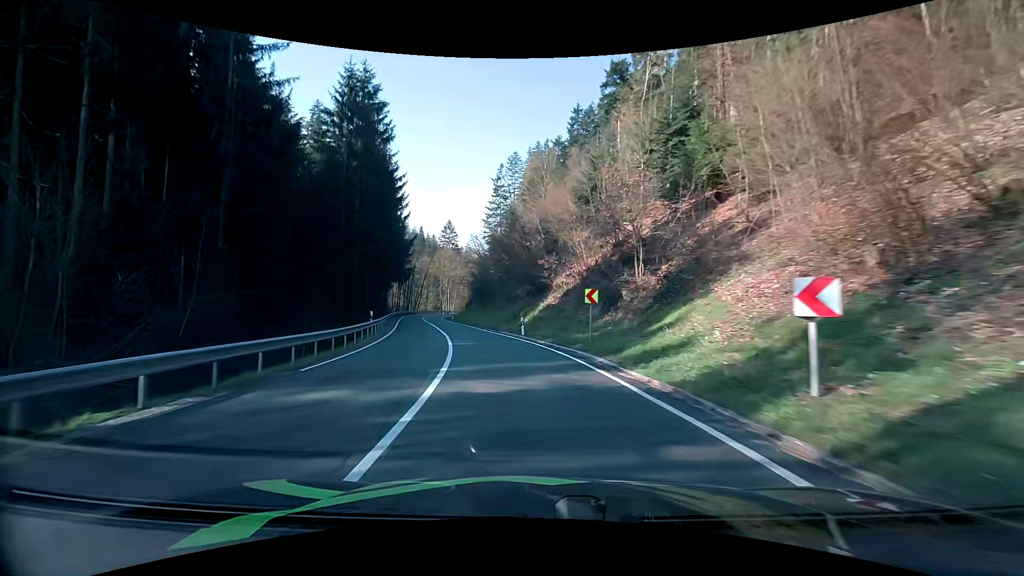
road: secondary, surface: asphalt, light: Day
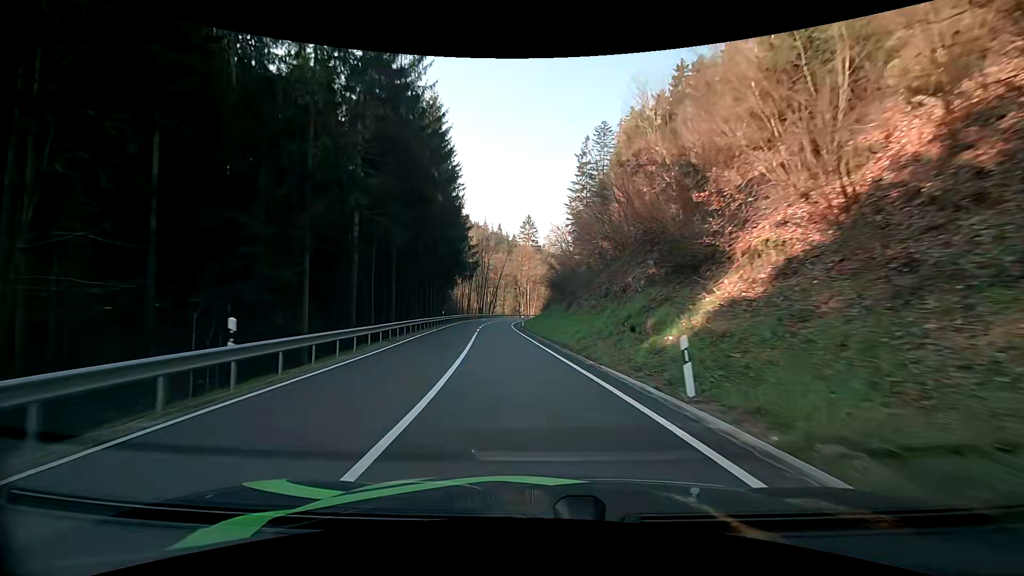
(-1.8, +19.3) m; -9°
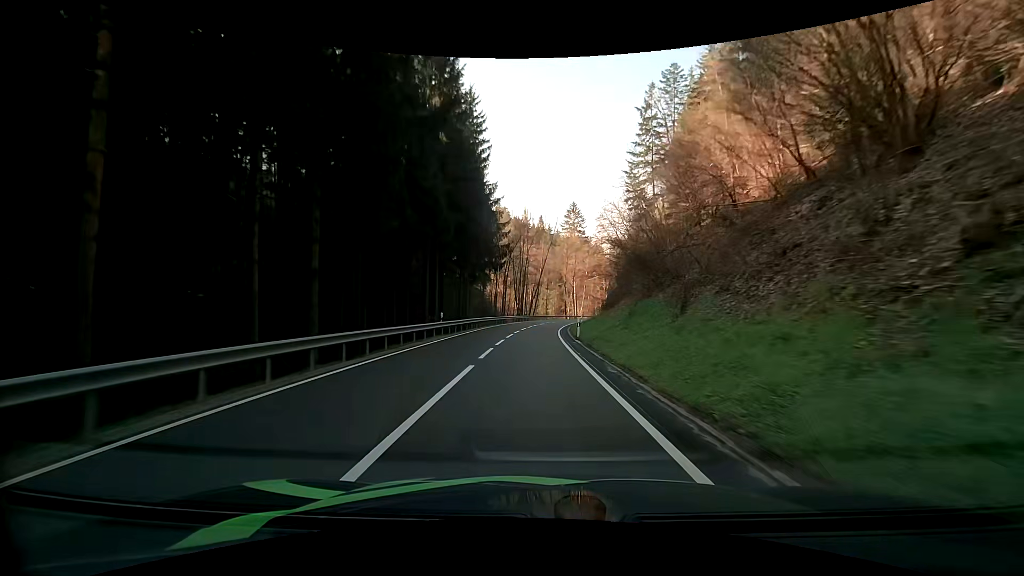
(-1.5, +20.1) m; -6°
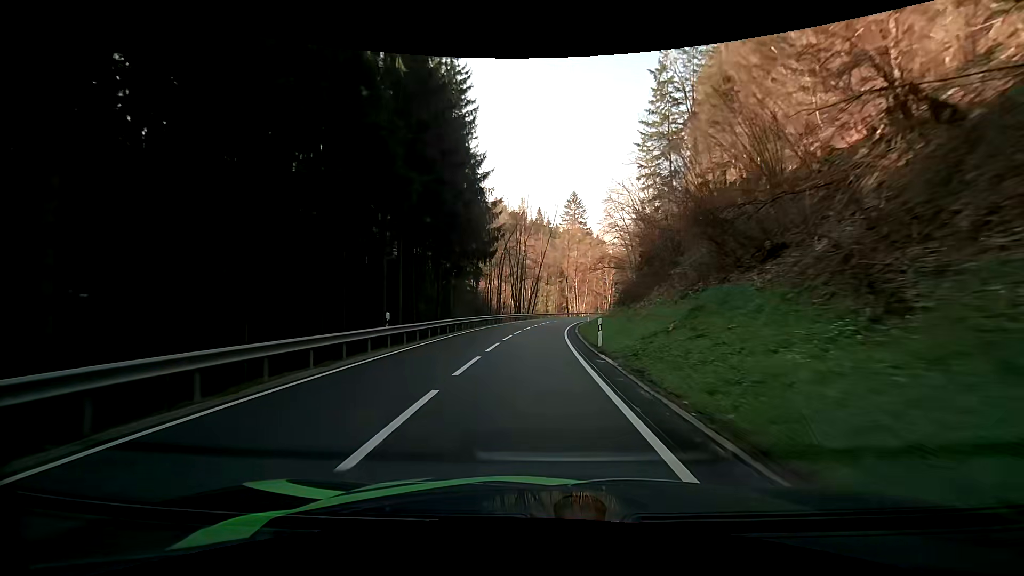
(0.0, +10.1) m; -1°
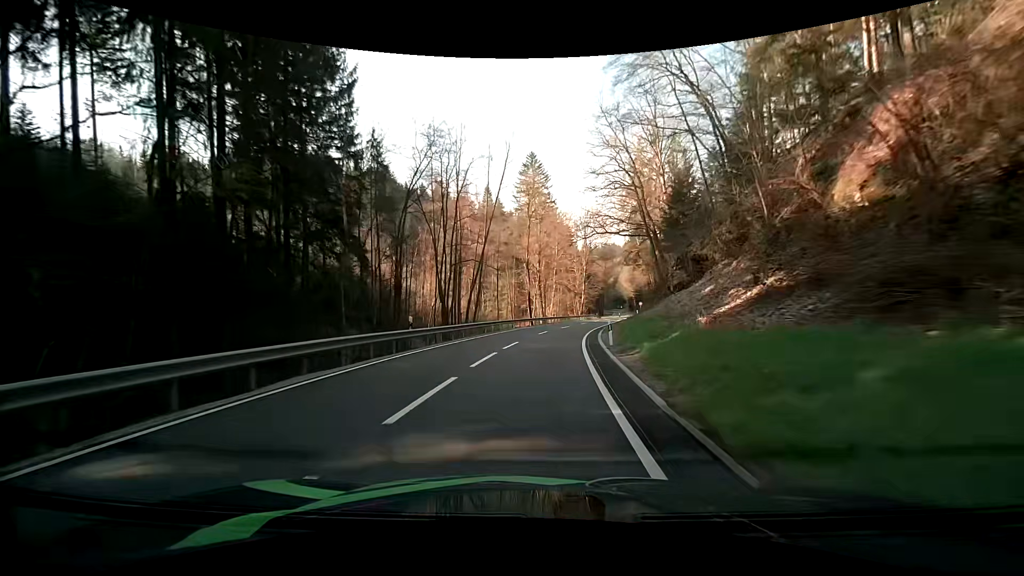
(+1.3, +40.2) m; +5°
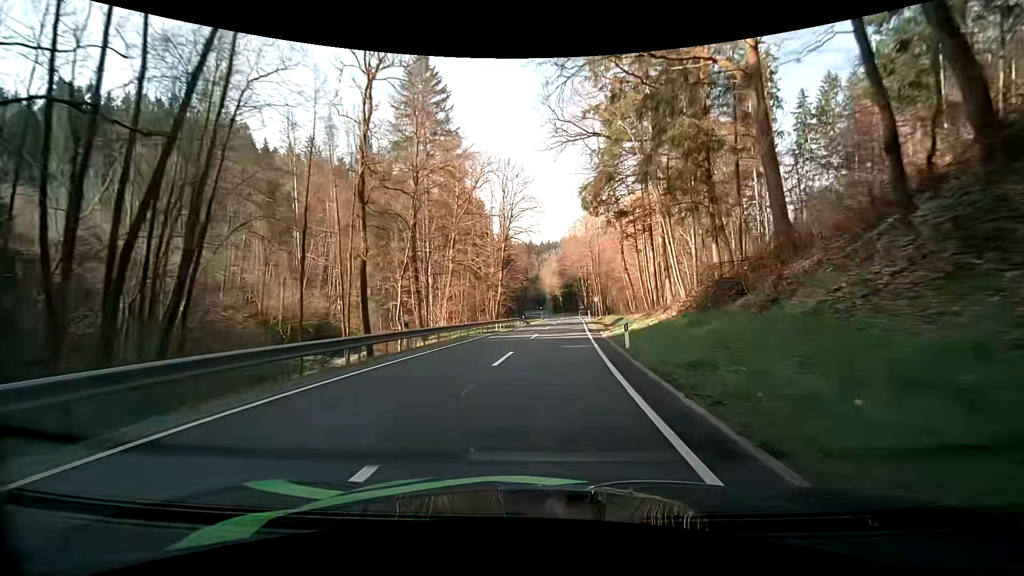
(+3.1, +41.5) m; +9°
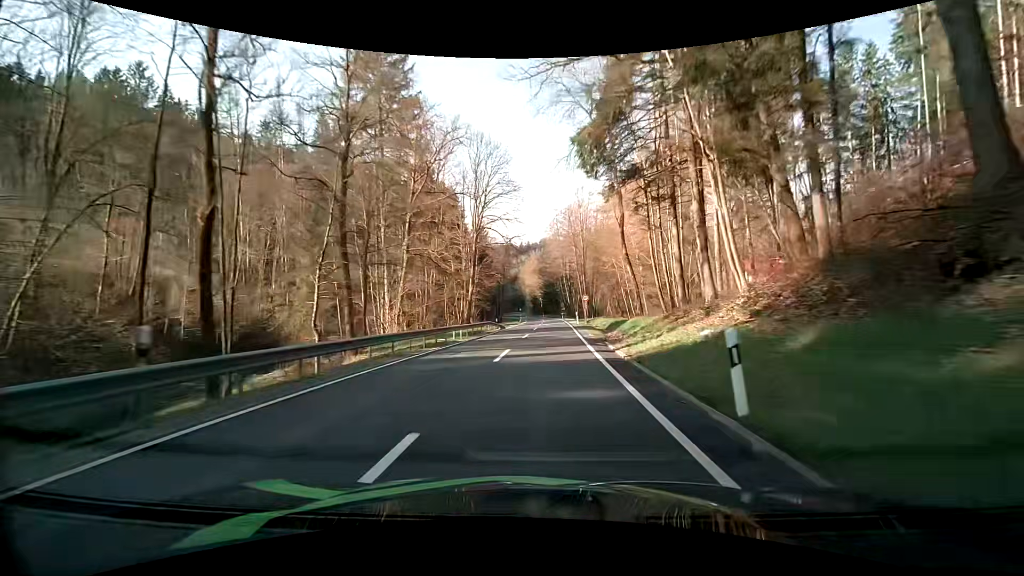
(+0.3, +10.9) m; +3°
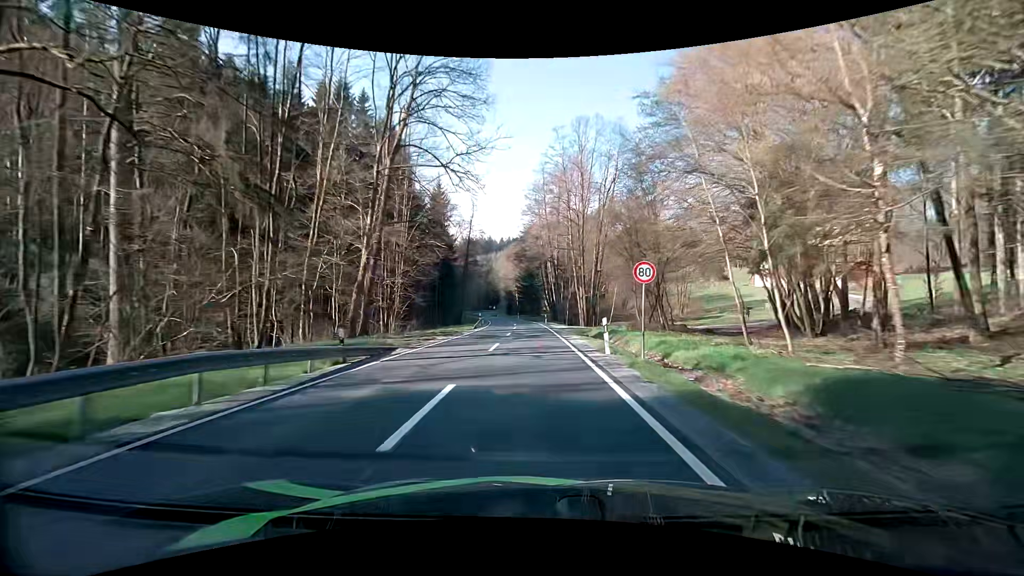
(+0.9, +32.6) m; +3°
(0, +10) (0, +20) (0, +30) (-1, +40) (-1, +50) (-2, +60) (-2, +70) (-3, +80) (-5, +90) (-6, +100) m
